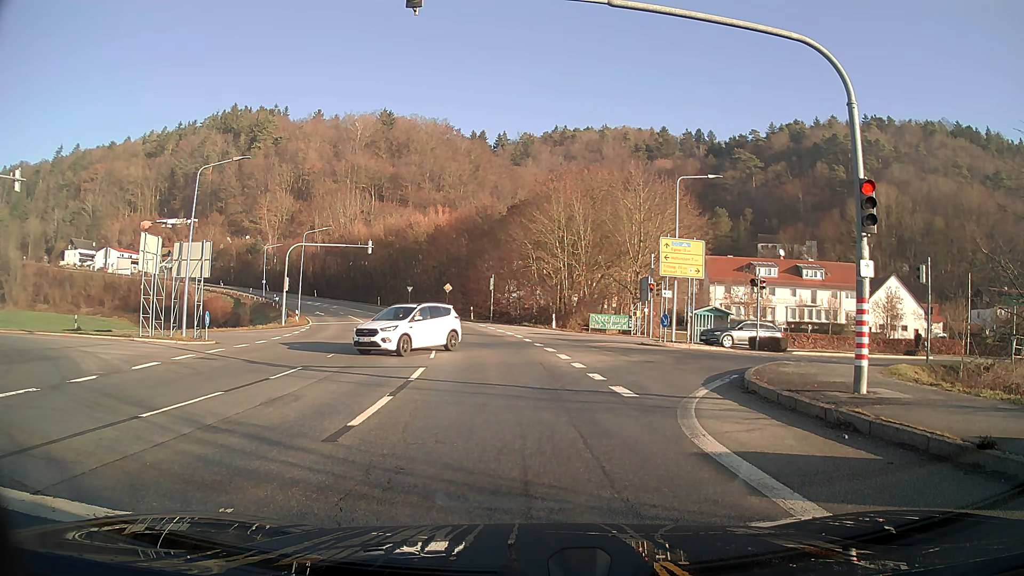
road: secondary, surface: asphalt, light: Day
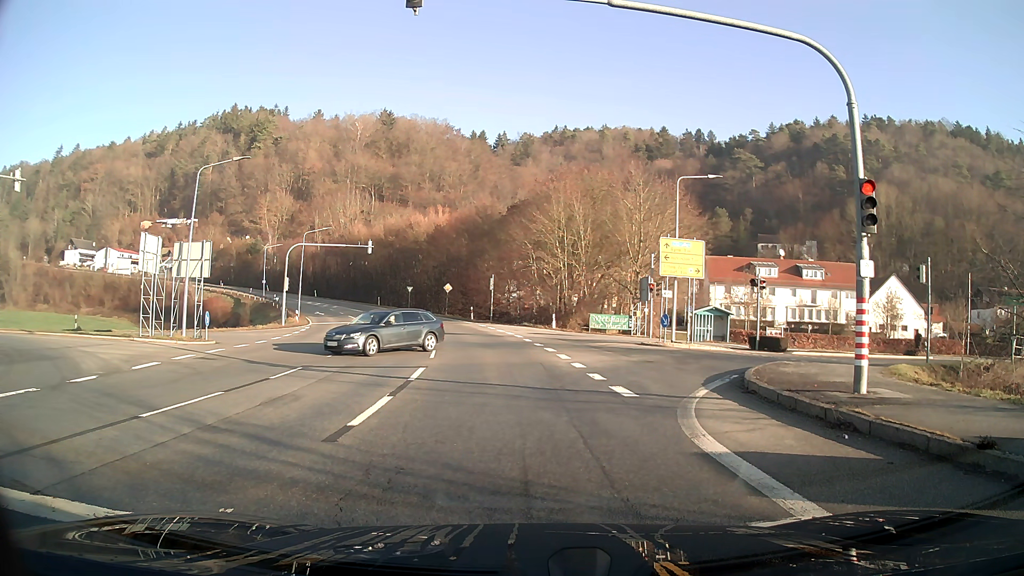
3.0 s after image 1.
(0.0, 0.0) m; 0°
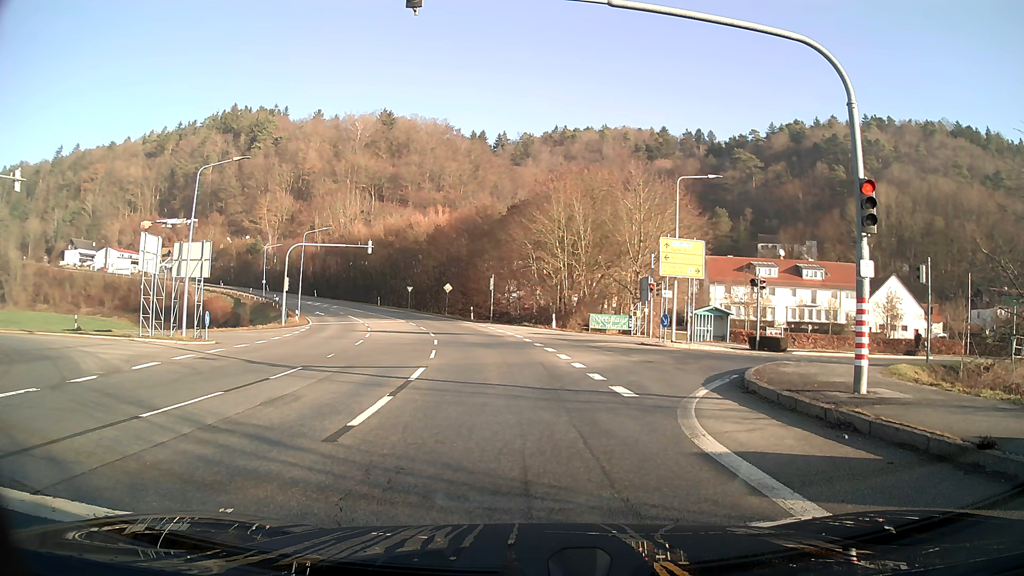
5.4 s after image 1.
(0.0, 0.0) m; 0°
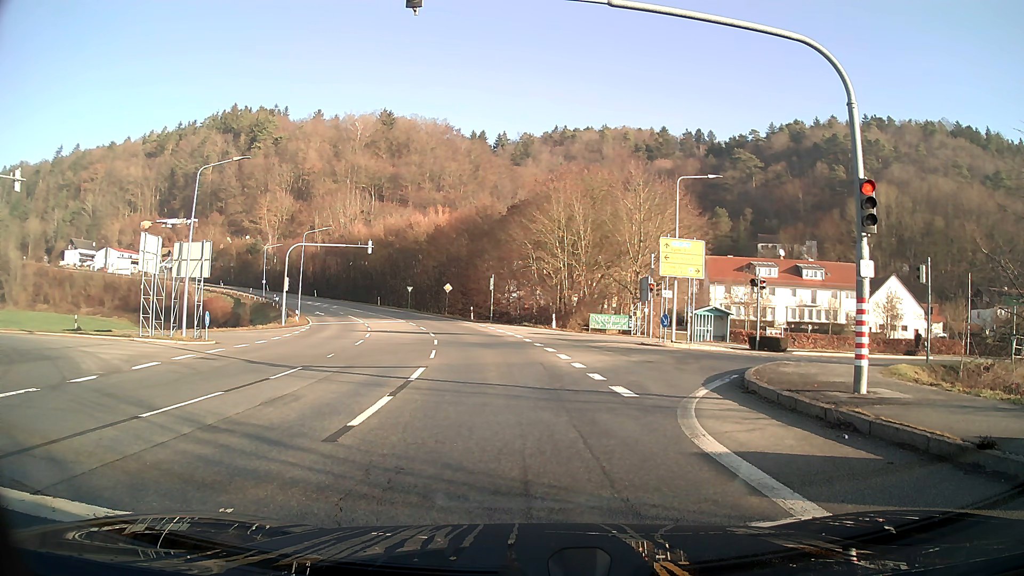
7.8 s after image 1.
(0.0, 0.0) m; 0°
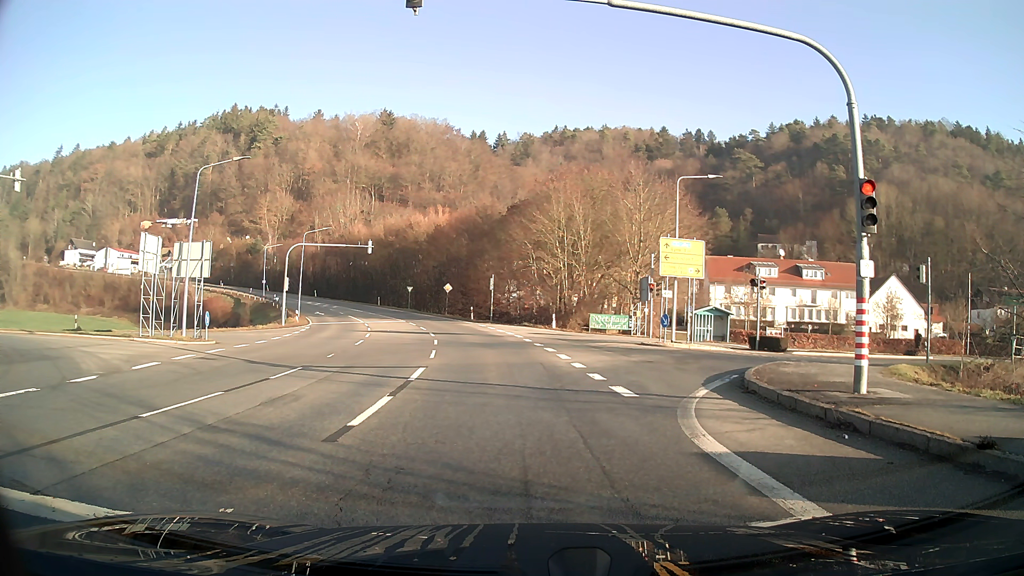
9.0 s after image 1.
(0.0, 0.0) m; 0°
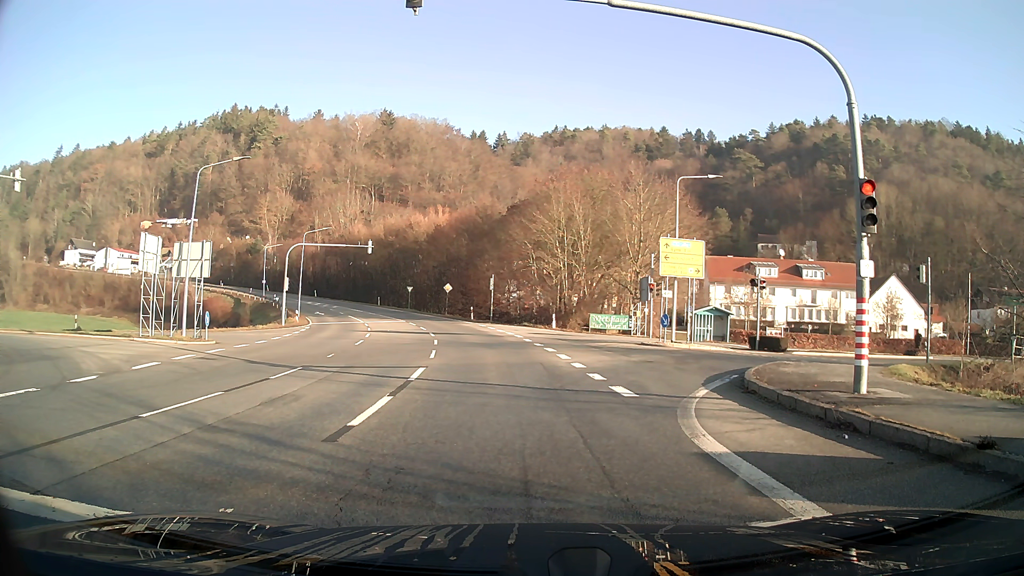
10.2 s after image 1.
(0.0, 0.0) m; 0°
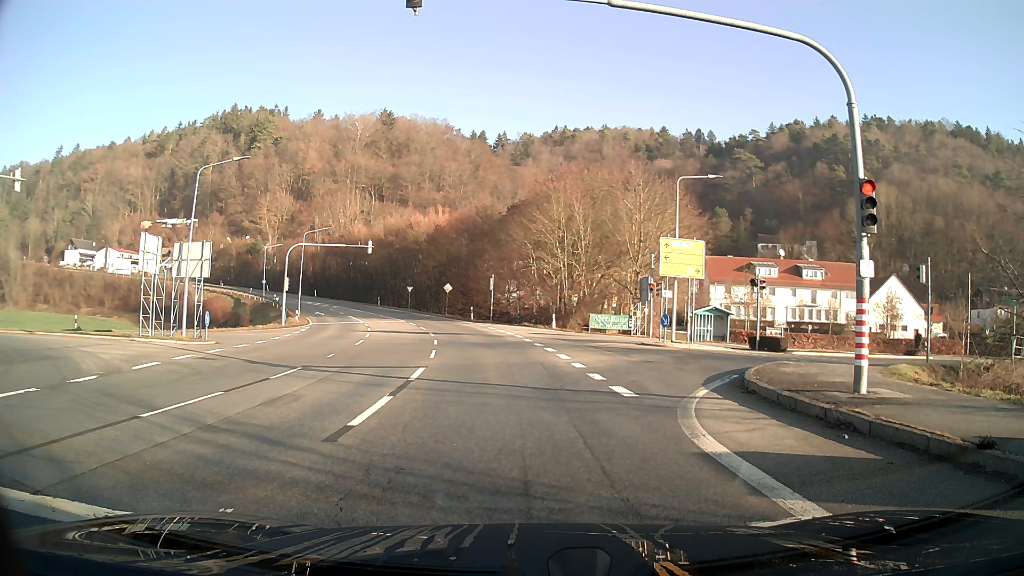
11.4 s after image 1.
(0.0, 0.0) m; 0°
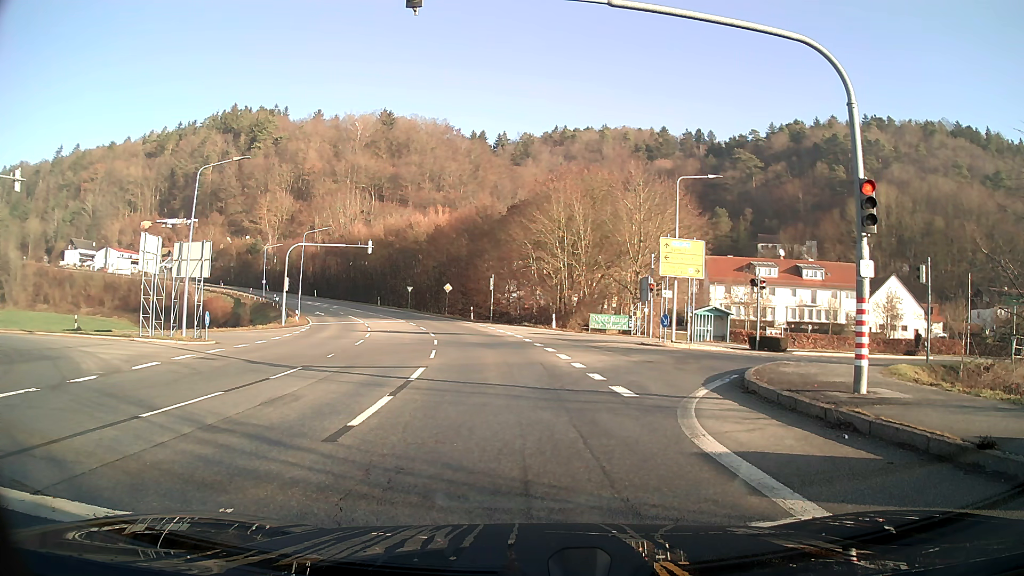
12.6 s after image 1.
(0.0, 0.0) m; 0°
